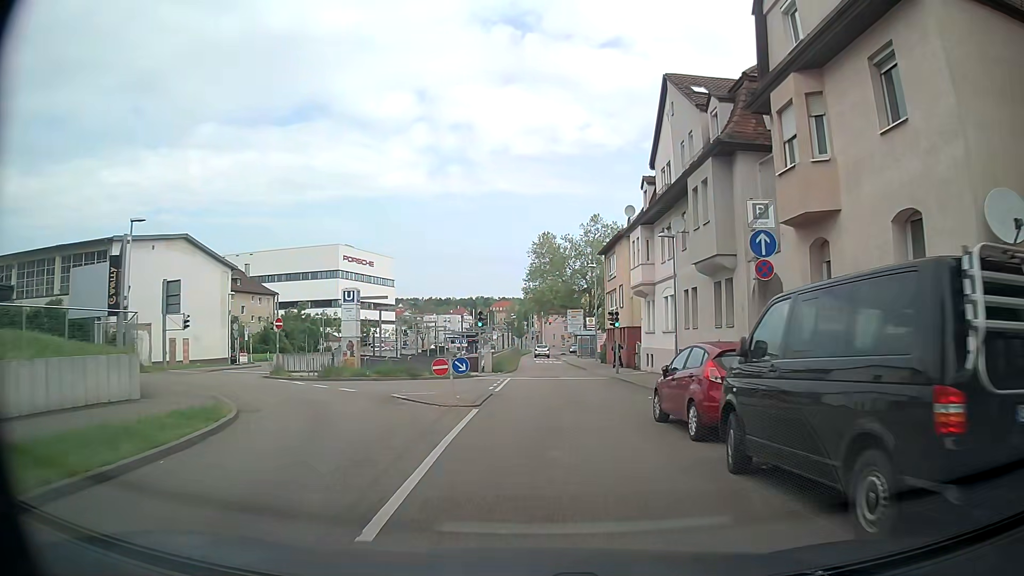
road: tertiary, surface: asphalt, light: Day
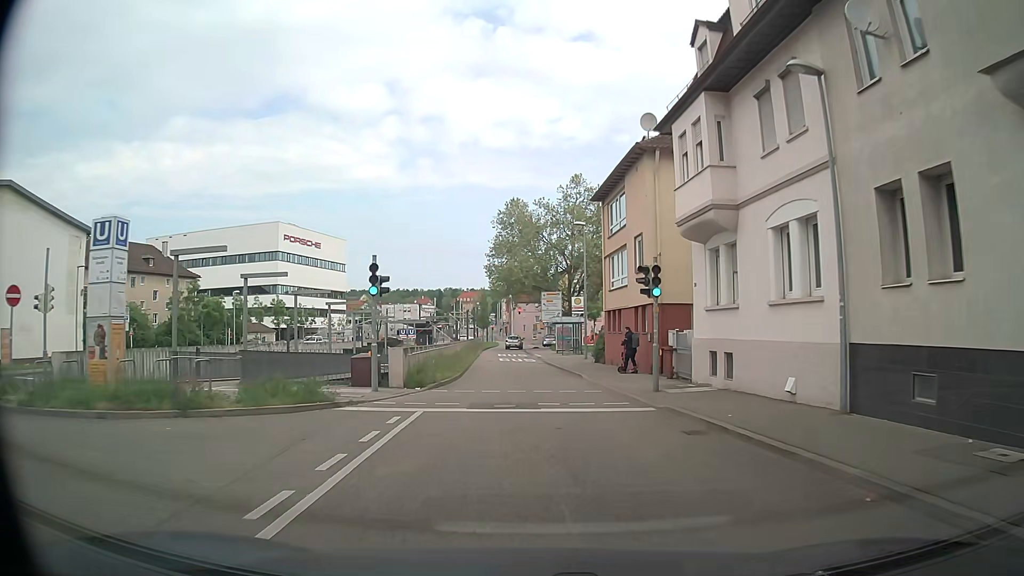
(+0.3, +18.1) m; +2°
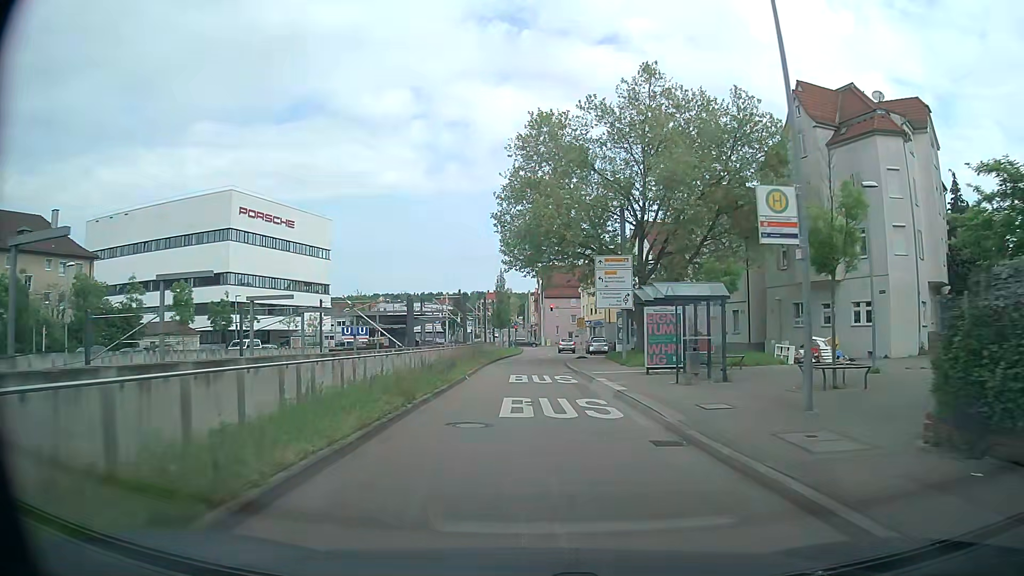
(-0.7, +30.5) m; -2°
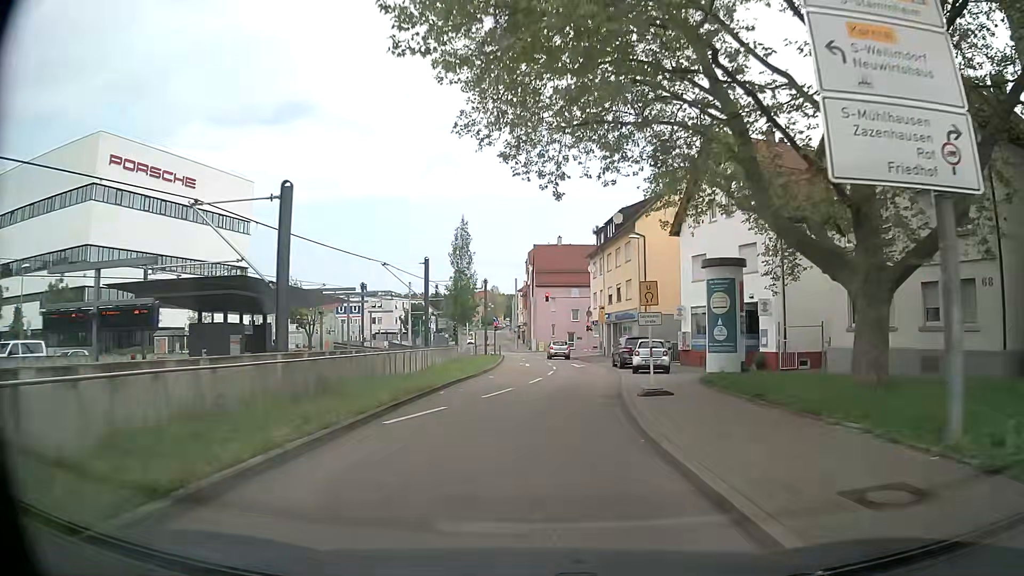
(+0.3, +29.9) m; +1°
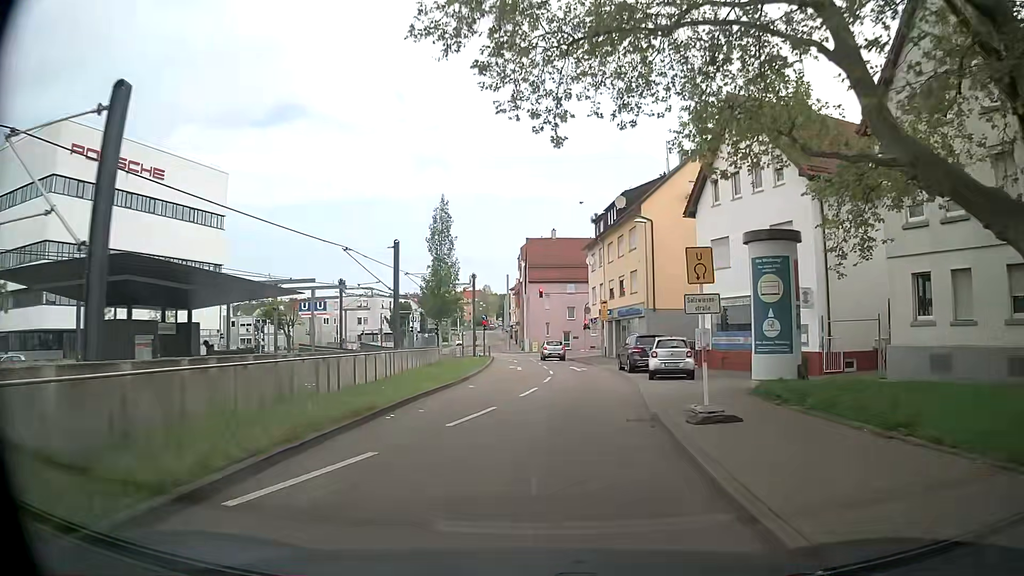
(0.0, +5.7) m; +1°
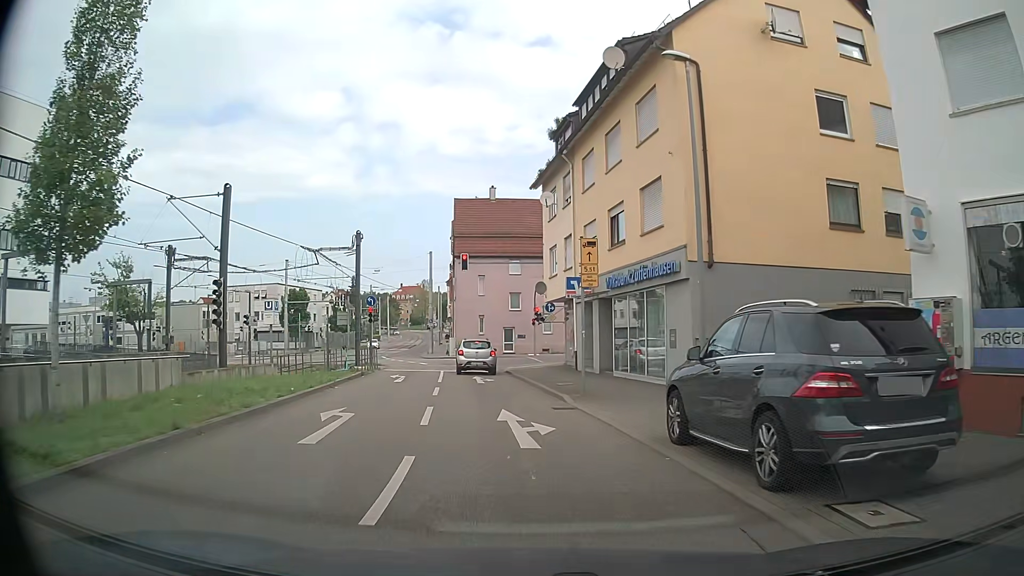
(+1.6, +23.6) m; +4°
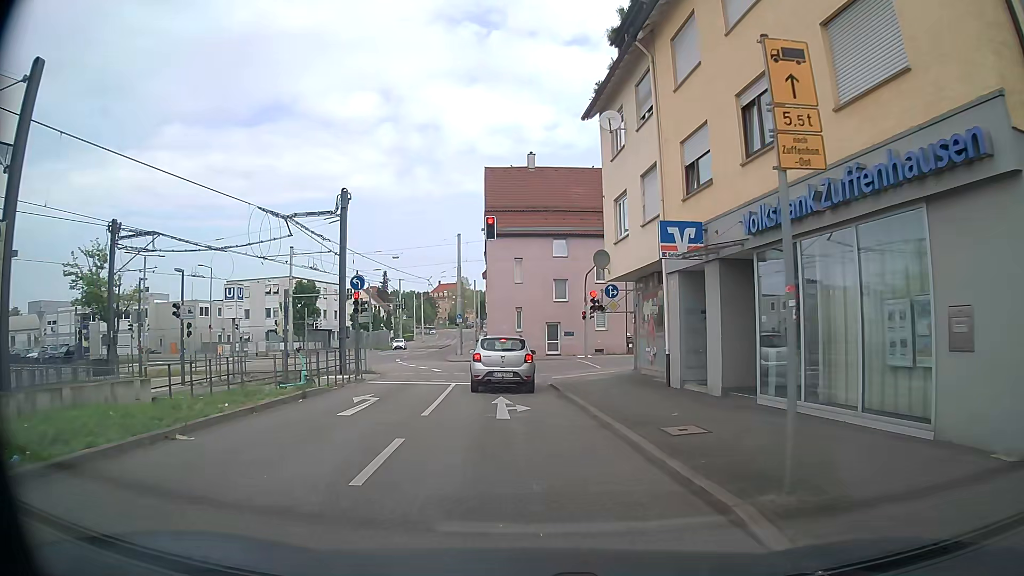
(-0.3, +10.9) m; -4°
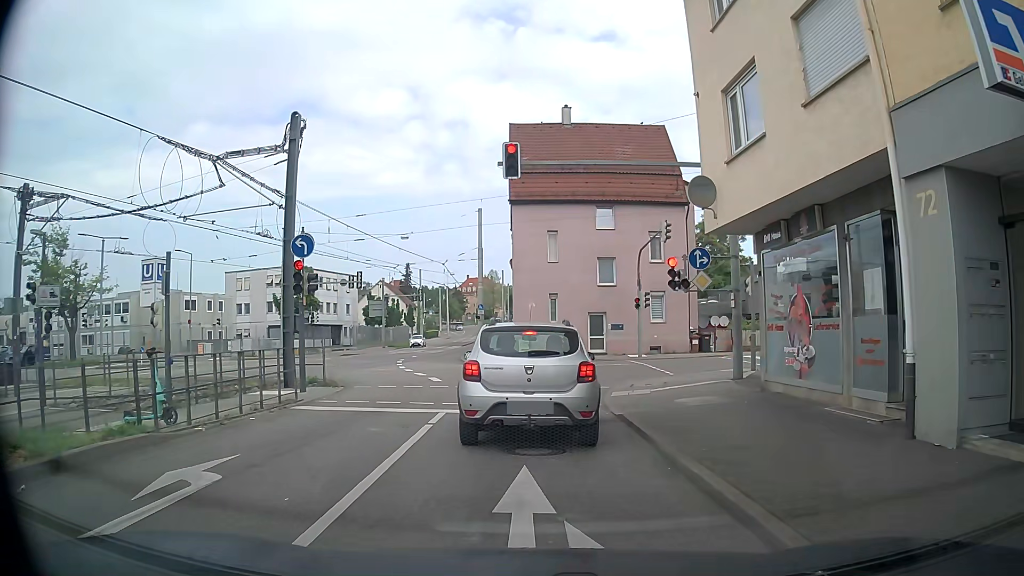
(-0.2, +9.5) m; -3°
